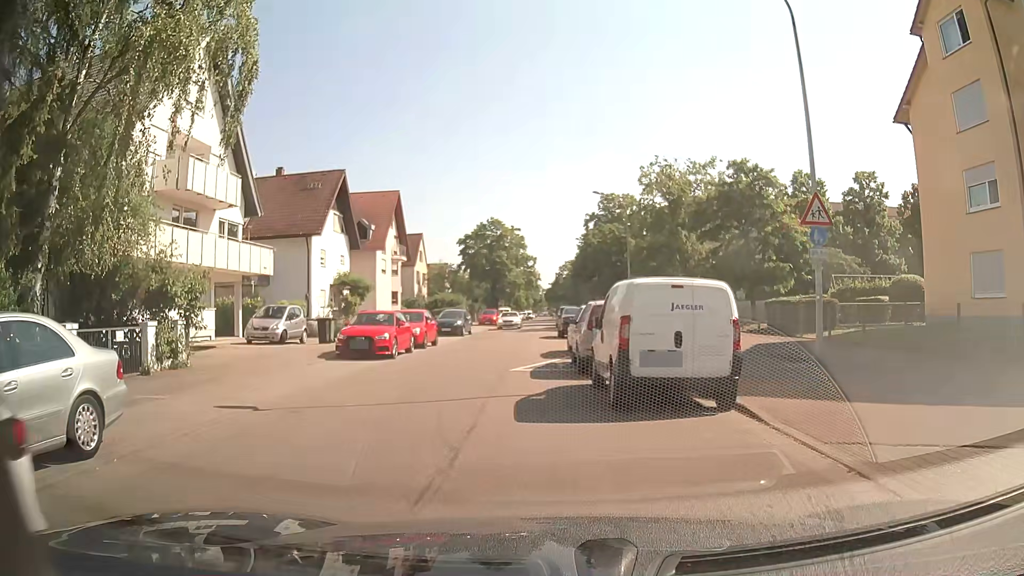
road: residential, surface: asphalt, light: Day
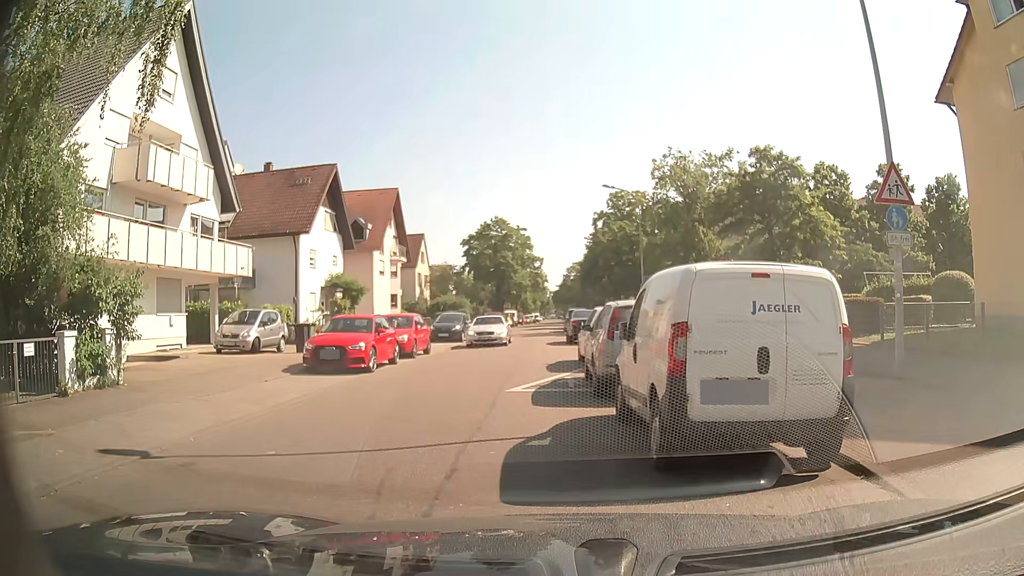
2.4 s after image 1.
(+0.1, +3.0) m; 0°
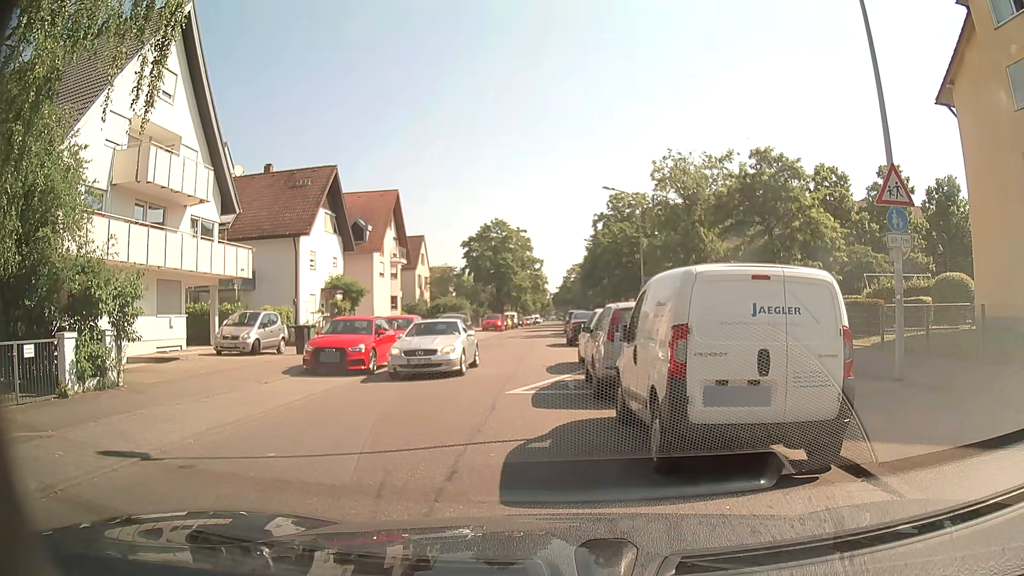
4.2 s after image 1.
(0.0, +0.1) m; 0°
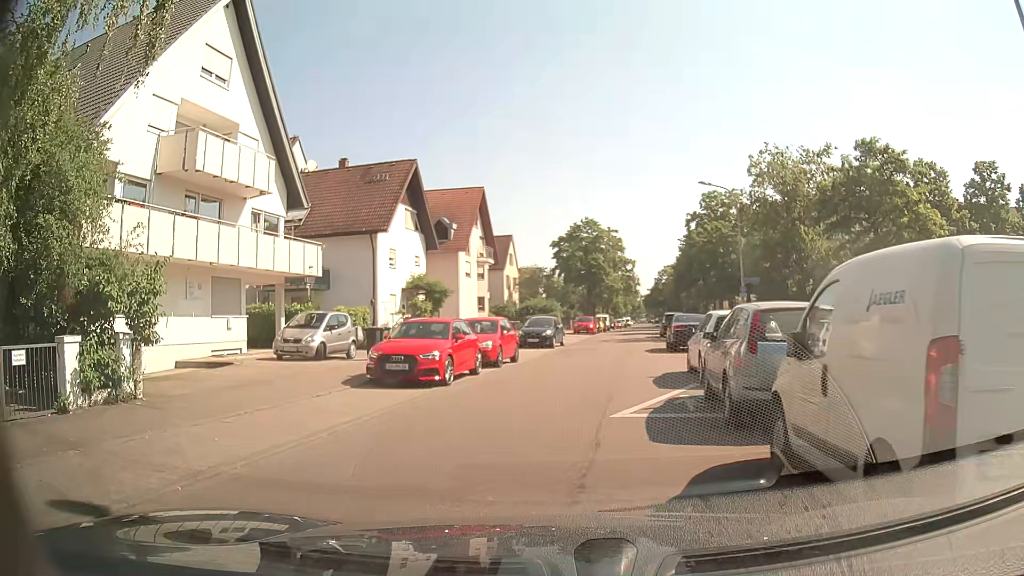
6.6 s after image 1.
(-0.1, +2.7) m; -7°
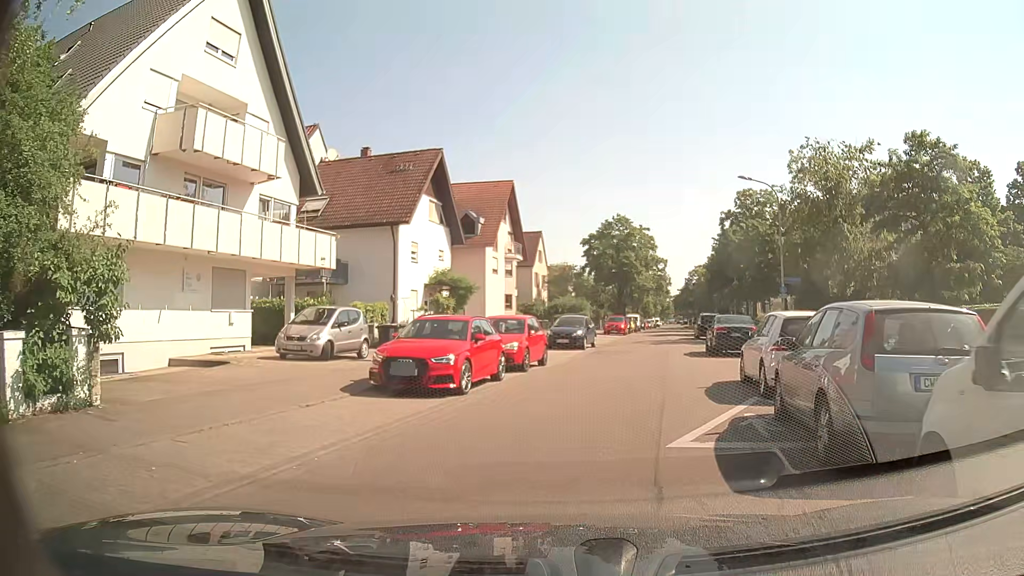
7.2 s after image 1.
(-0.1, +2.3) m; -1°
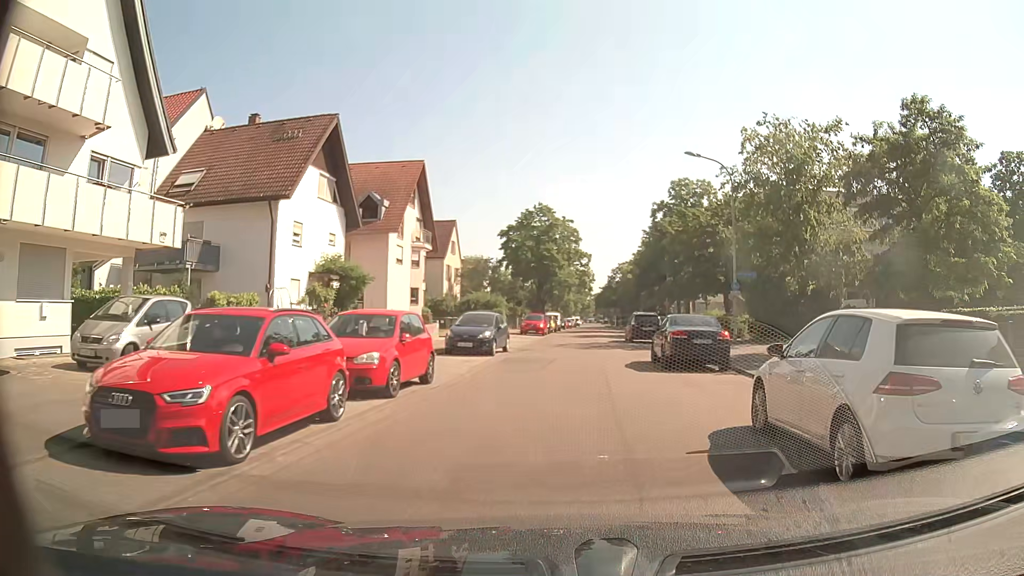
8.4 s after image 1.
(+0.2, +6.5) m; +6°
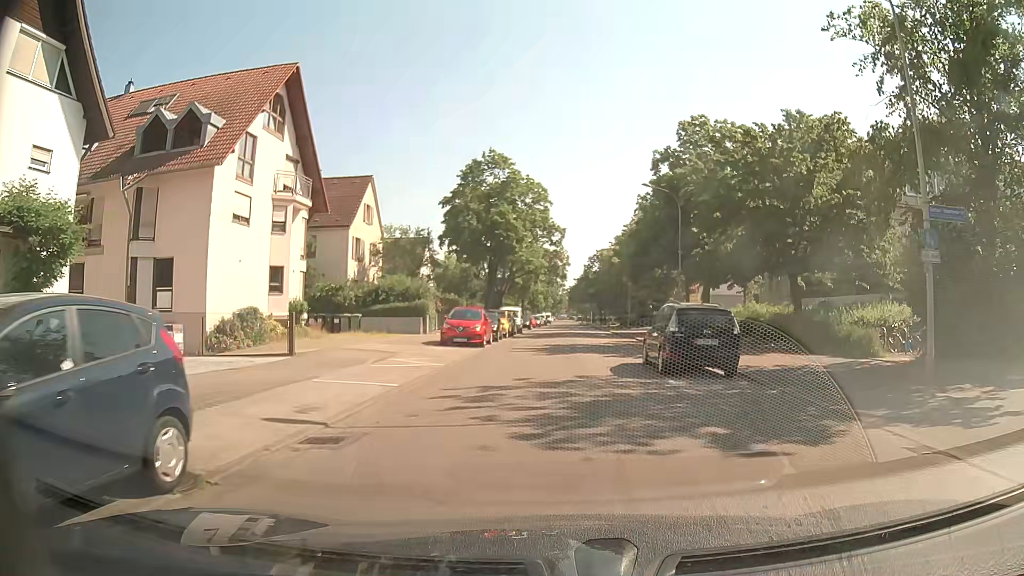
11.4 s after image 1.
(+0.9, +20.8) m; +3°
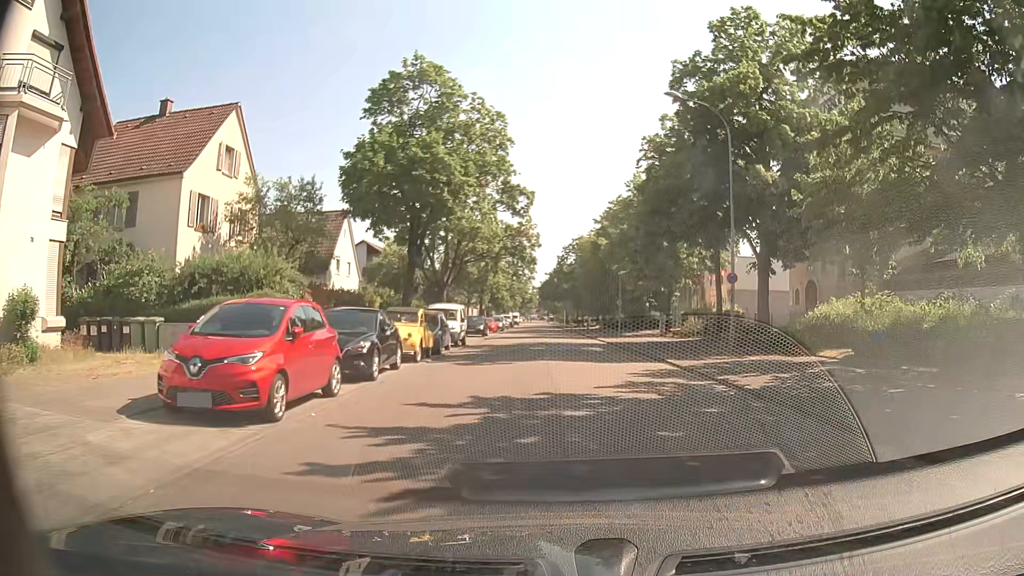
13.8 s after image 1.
(+0.2, +17.9) m; 0°
(0, +10) (+1, +20) (+2, +30) (+2, +40) (+2, +50) (+2, +60) (+2, +70) (+2, +80) (+2, +90) (+2, +100) m
